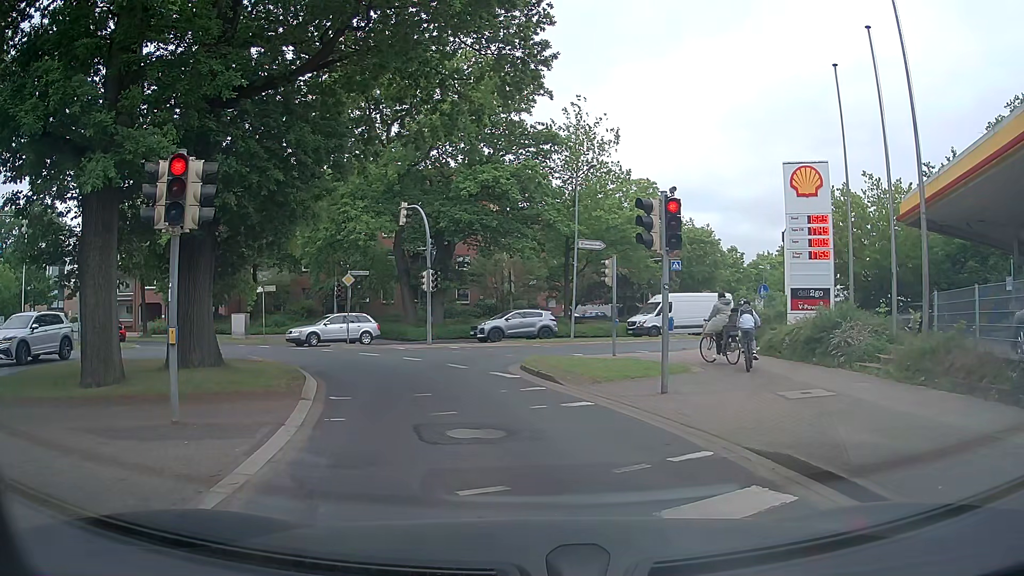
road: tertiary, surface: asphalt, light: Day
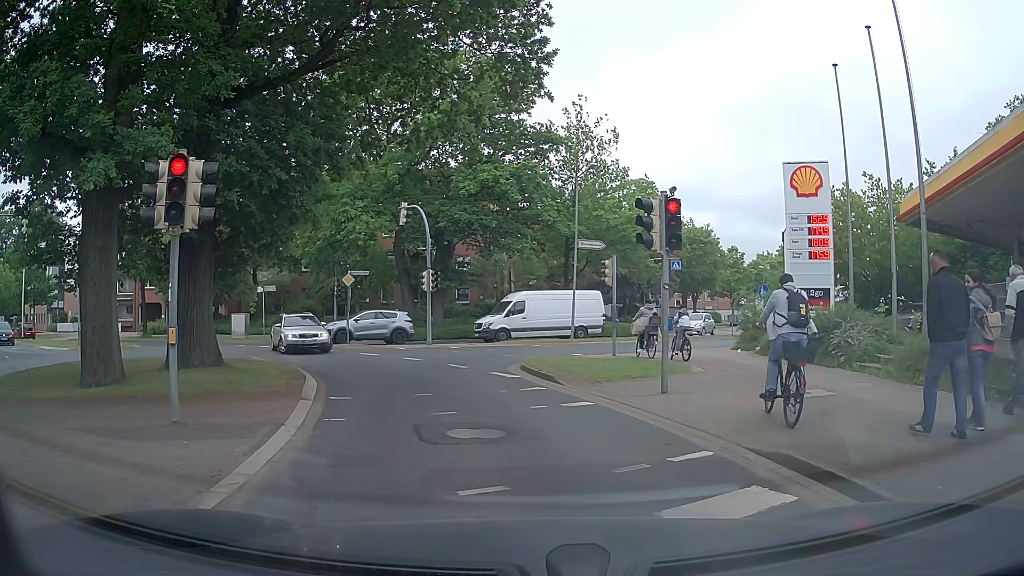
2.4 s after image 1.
(0.0, 0.0) m; 0°
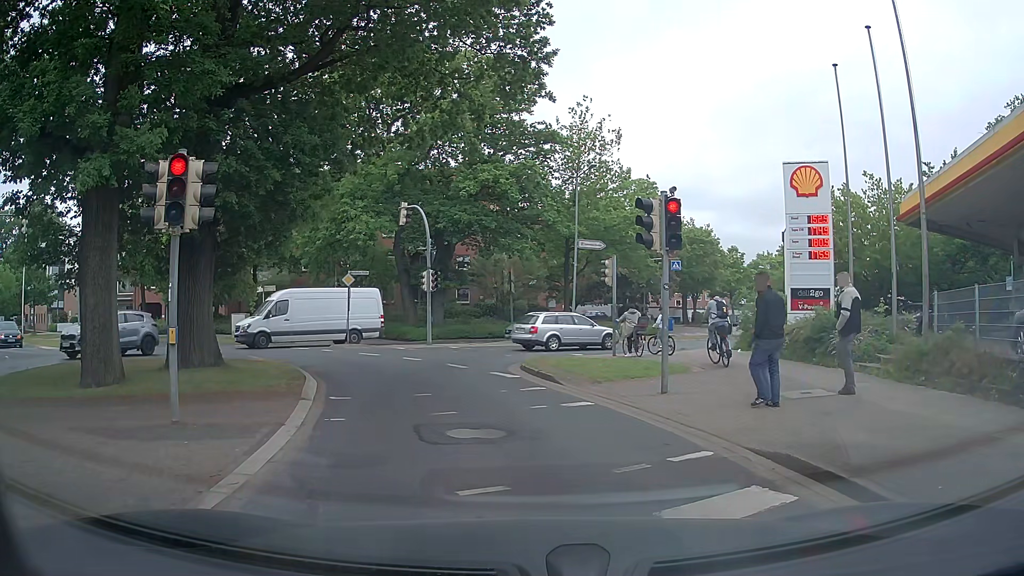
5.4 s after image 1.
(0.0, 0.0) m; 0°
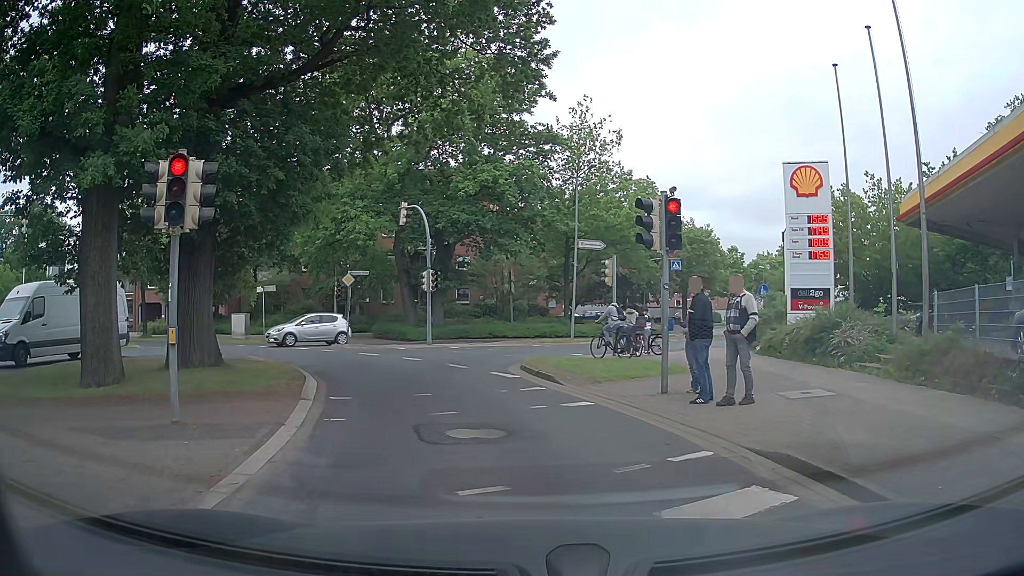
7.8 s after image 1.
(0.0, 0.0) m; 0°
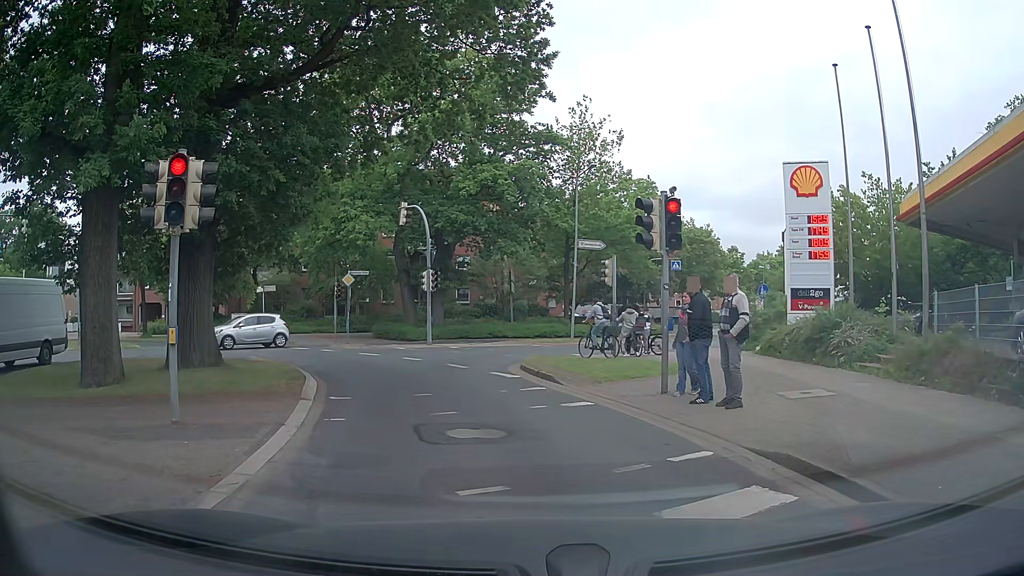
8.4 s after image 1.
(0.0, 0.0) m; 0°
